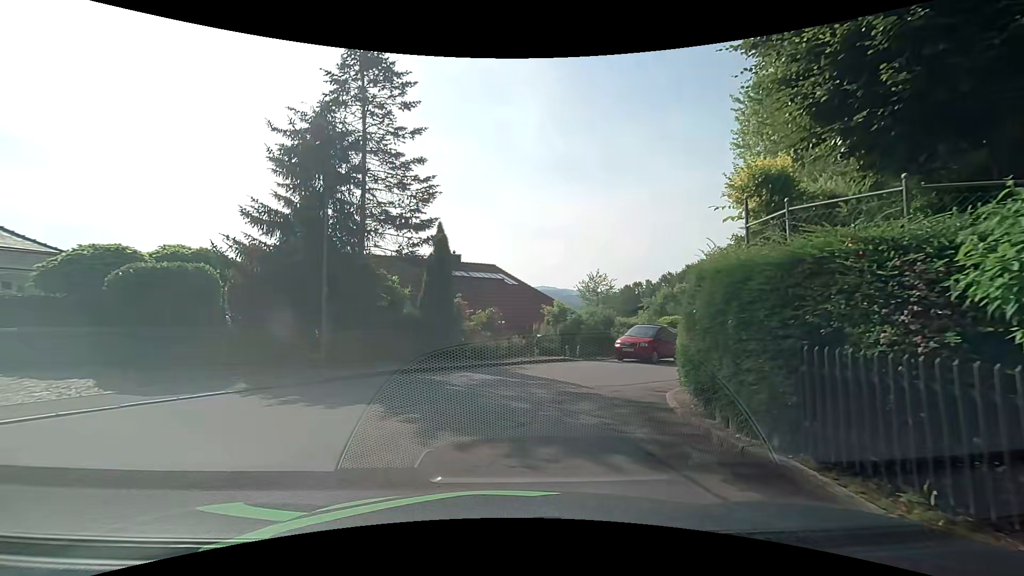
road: residential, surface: asphalt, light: Day
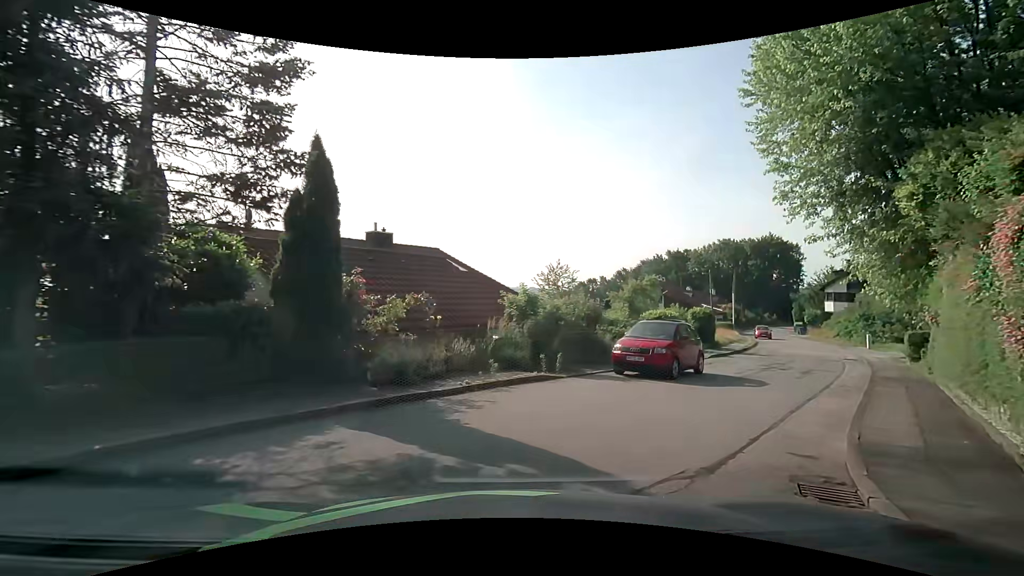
(+0.2, +7.6) m; +6°
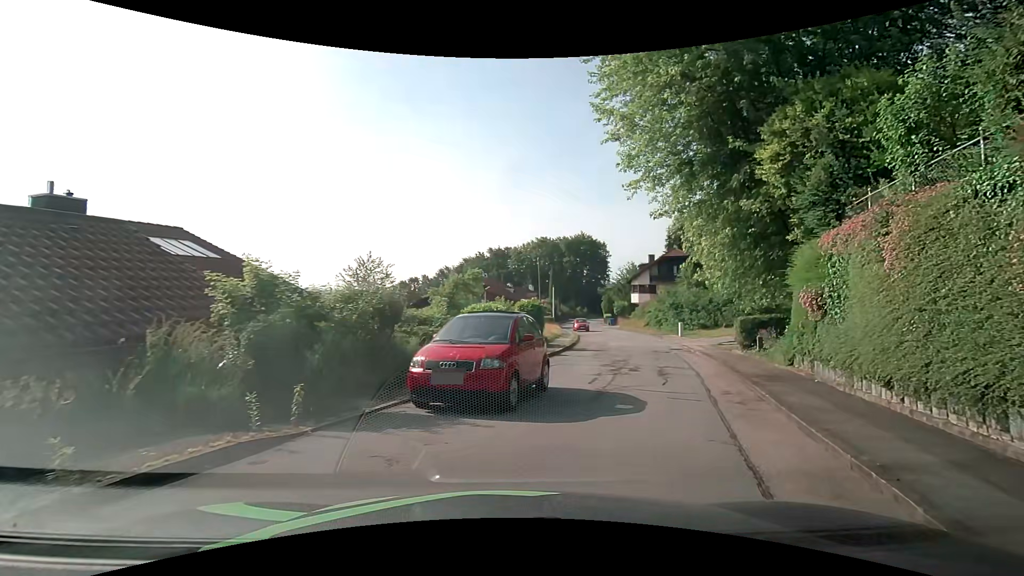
(+0.9, +5.8) m; +19°
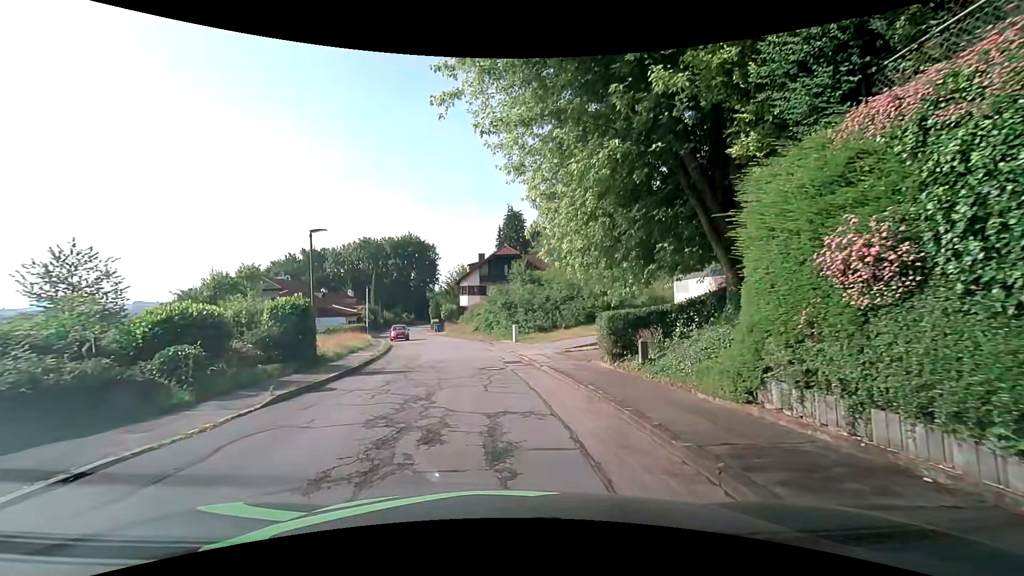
(+2.1, +8.6) m; +20°
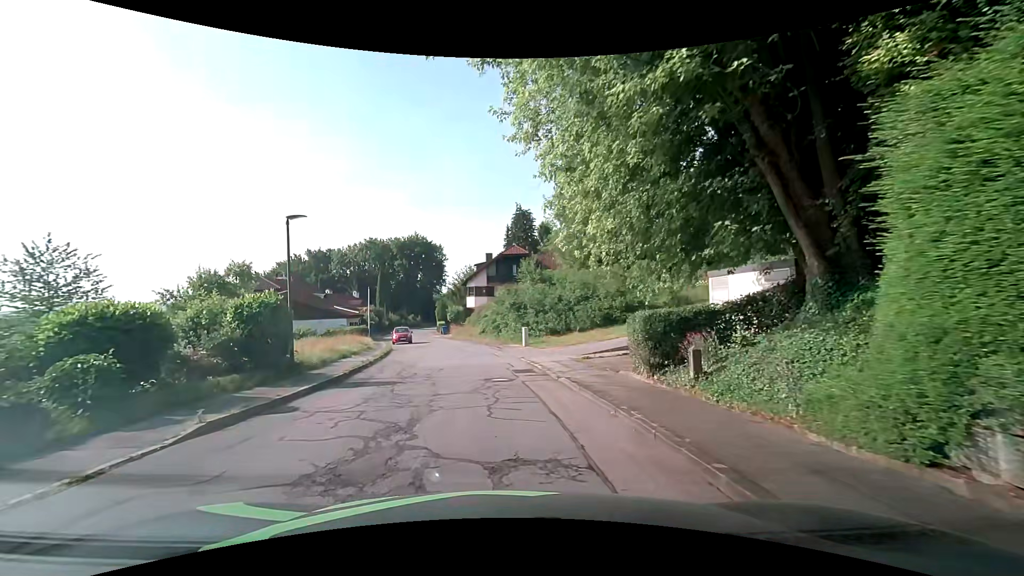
(0.0, +2.7) m; -2°
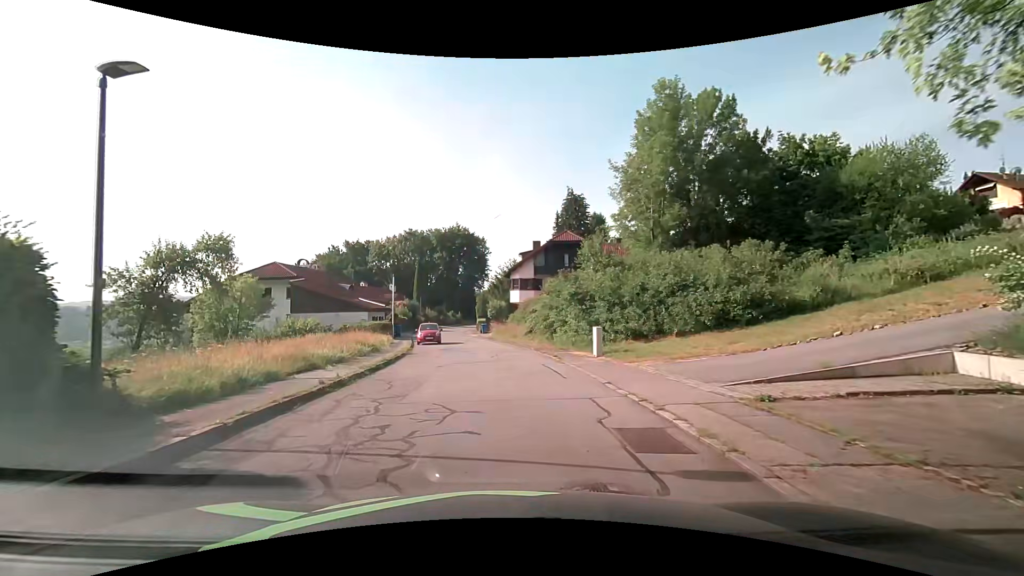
(-0.5, +9.4) m; -5°
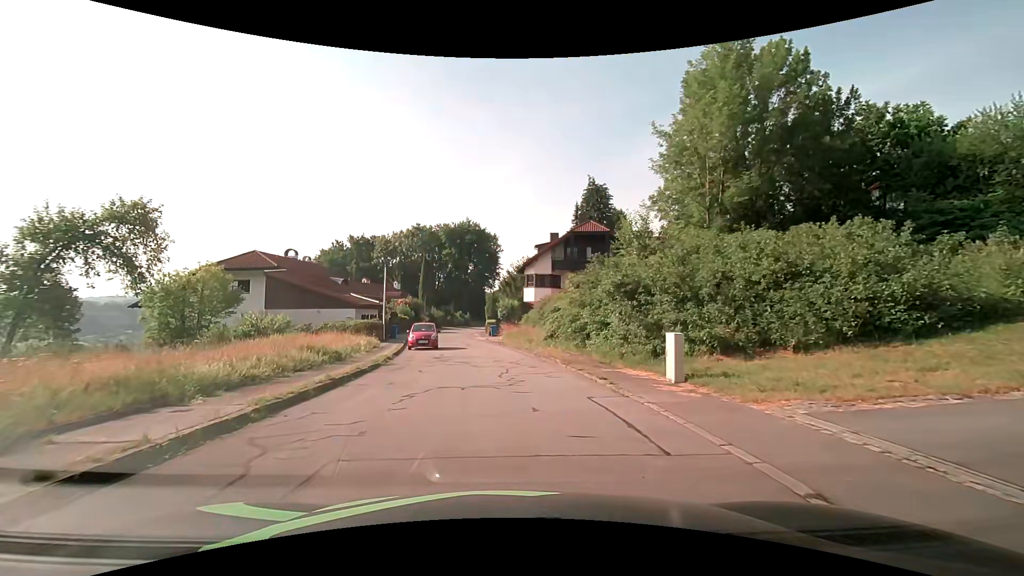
(+0.1, +7.1) m; 0°
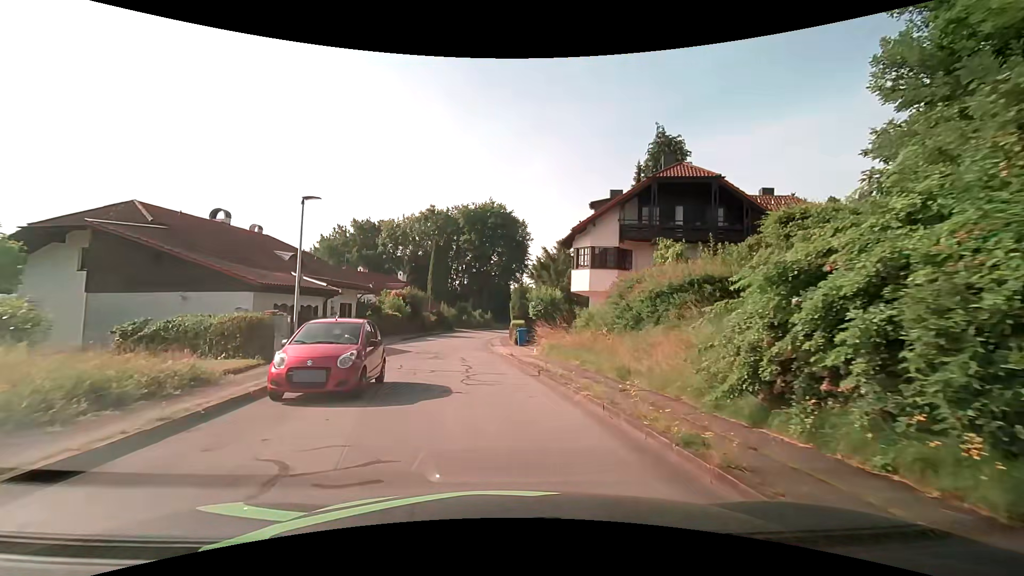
(-0.6, +18.4) m; -3°
(0, +10) (-1, +20) (-3, +30) (-3, +40) (-3, +50) (-2, +60) (0, +70) (+3, +79) (+6, +89) (+8, +98) m
